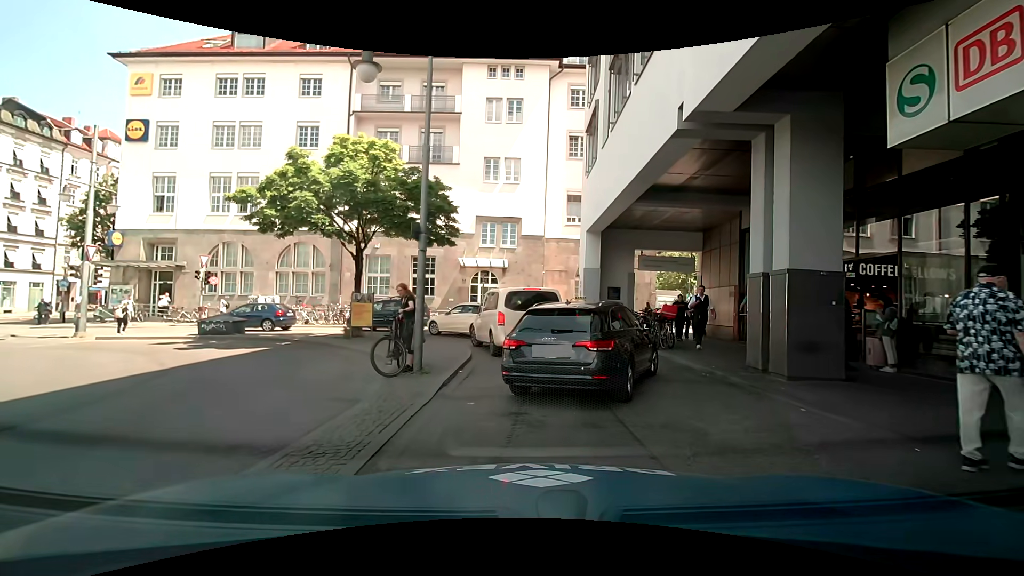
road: service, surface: asphalt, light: Day
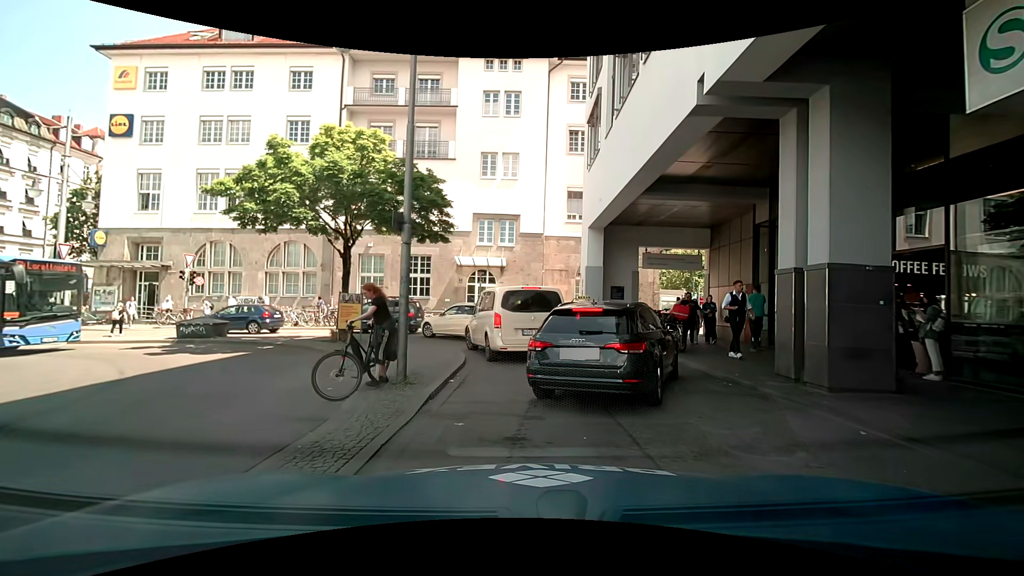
(0.0, +1.1) m; 0°
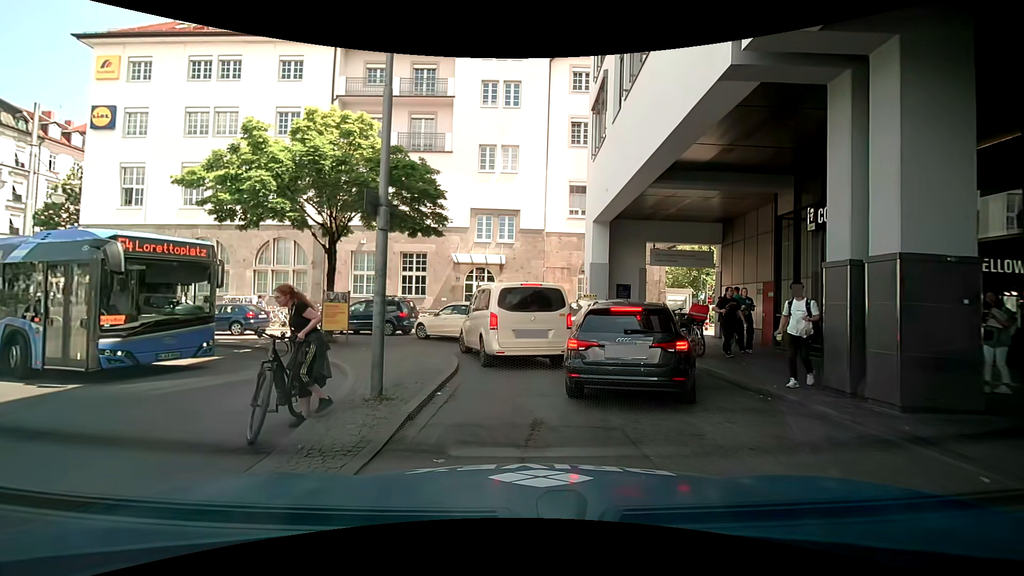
(0.0, +1.4) m; 0°
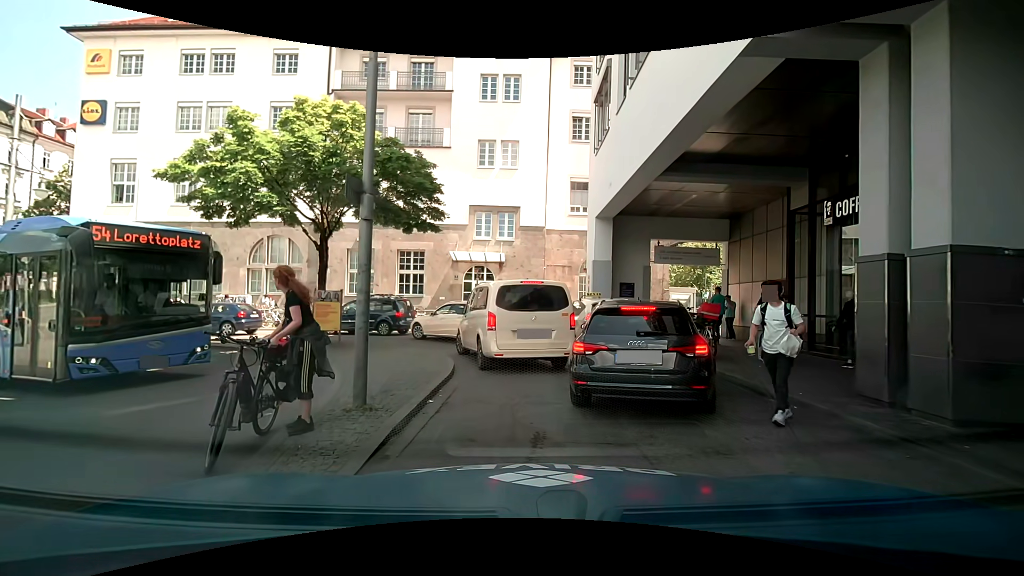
(0.0, +0.7) m; 0°
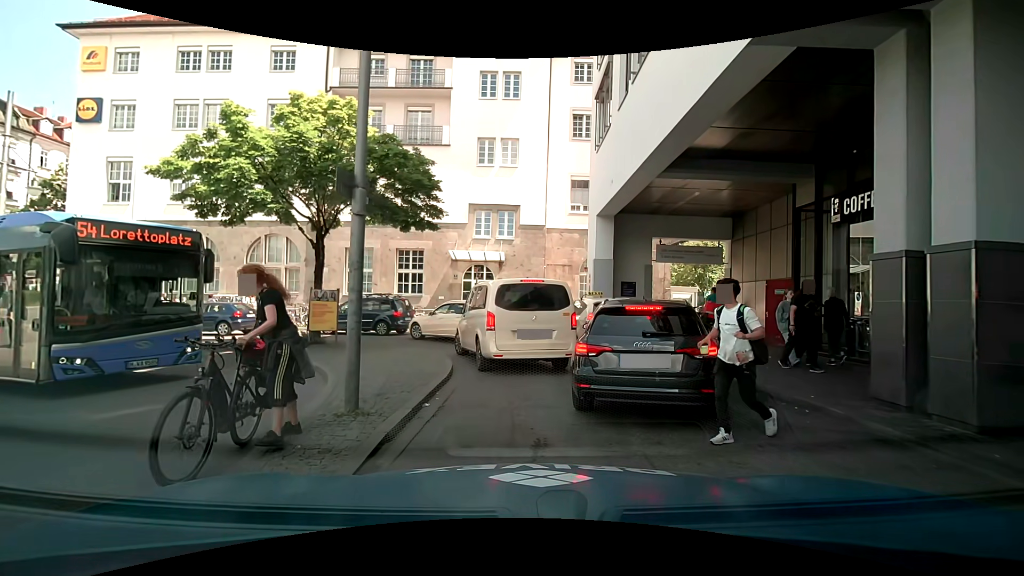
(0.0, +0.3) m; 0°
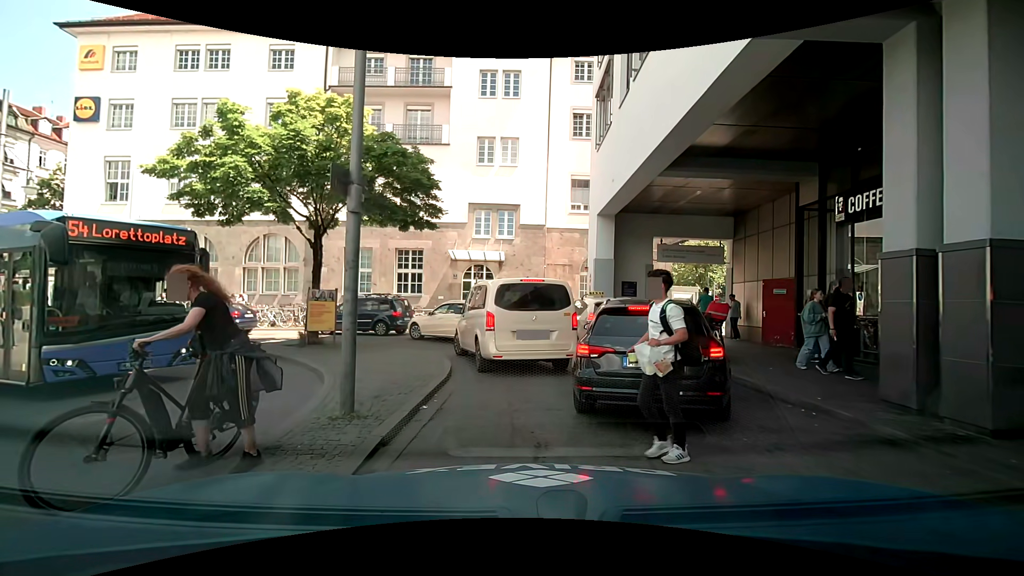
(0.0, +0.2) m; 0°
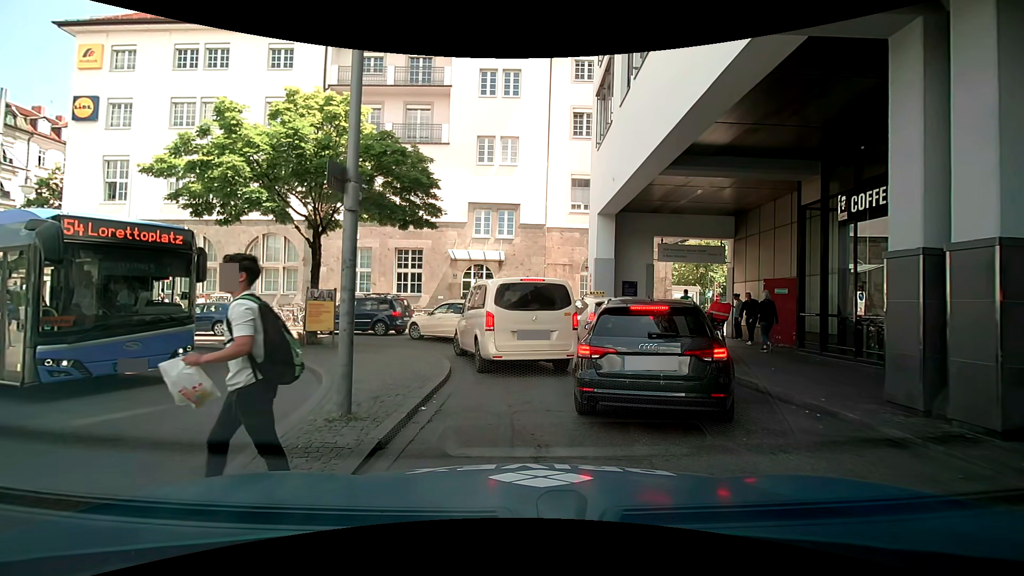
(0.0, +0.2) m; 0°
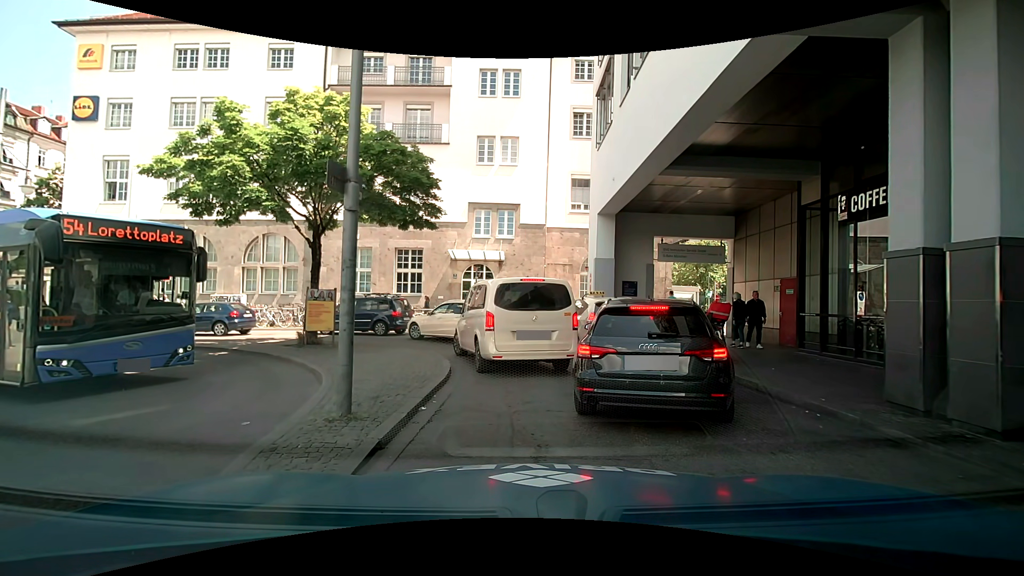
(0.0, 0.0) m; 0°
